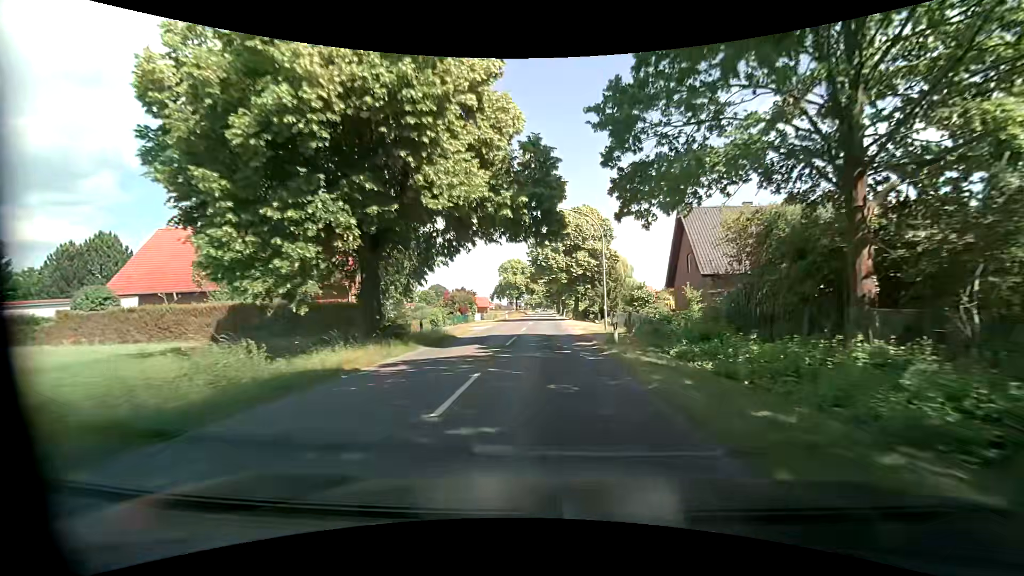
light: Day
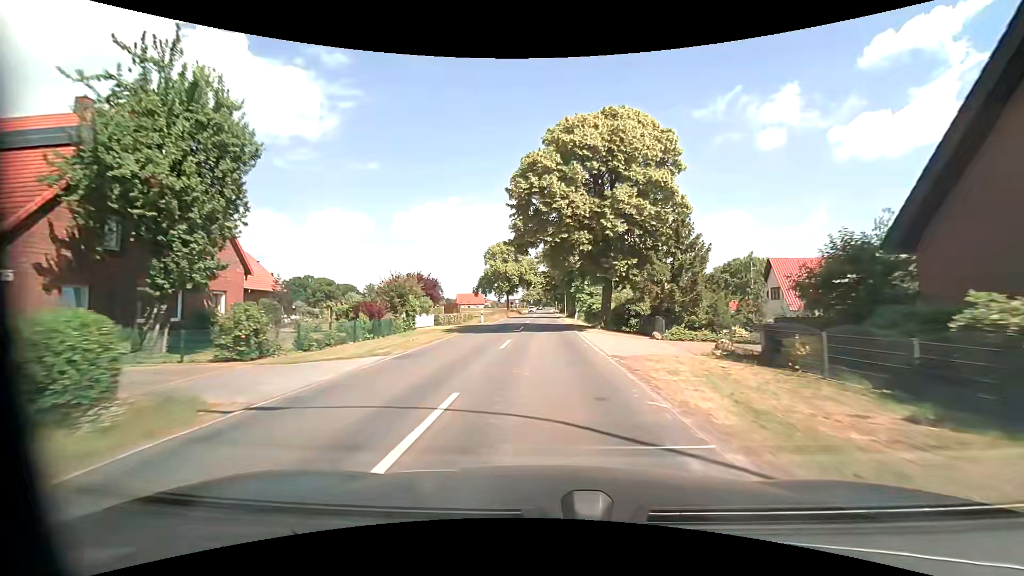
(-0.1, +27.0) m; -1°
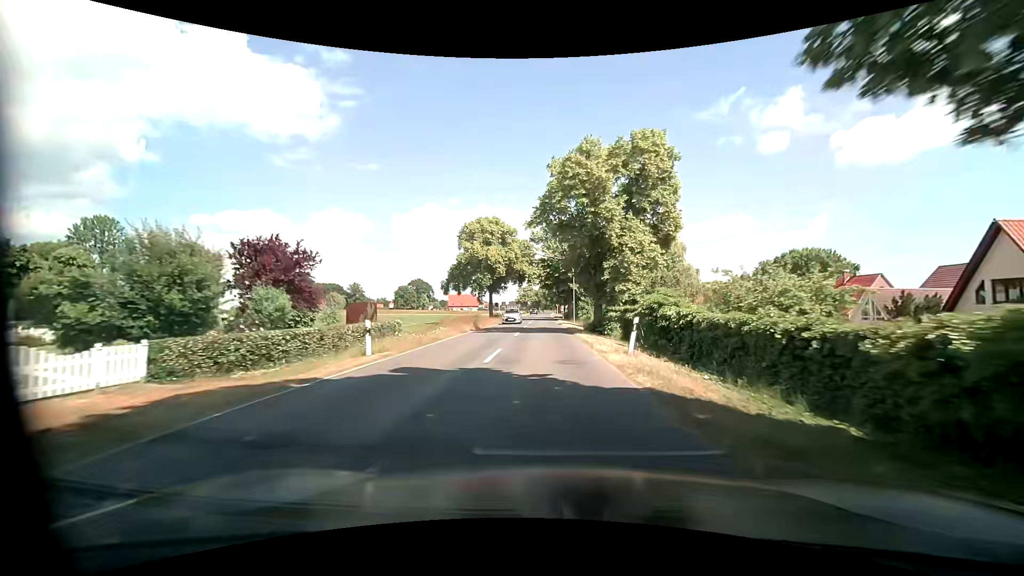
(+0.2, +27.4) m; 0°
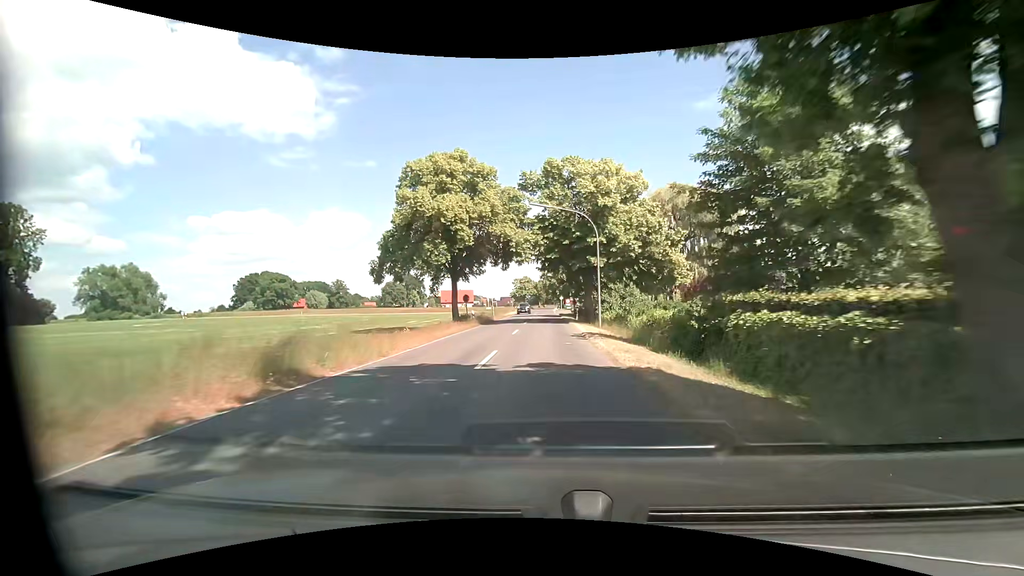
(+0.3, +25.8) m; +1°
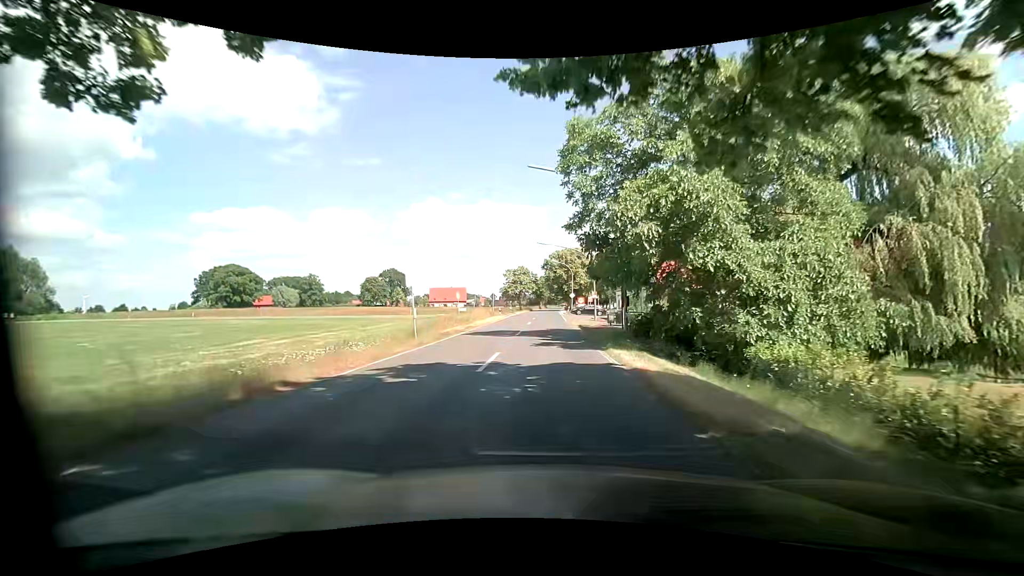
(-0.1, +36.2) m; -1°
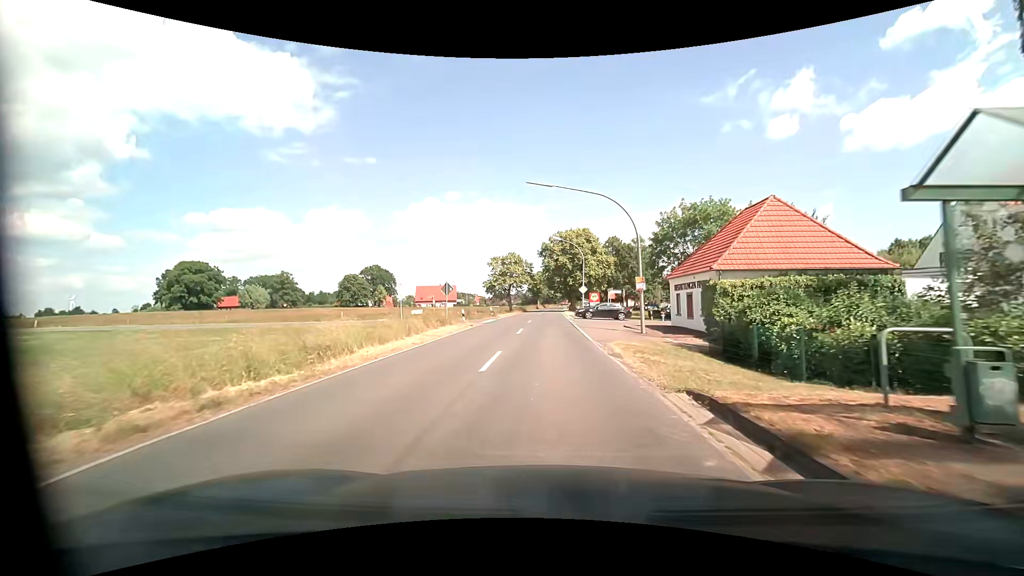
(+0.2, +24.3) m; +1°
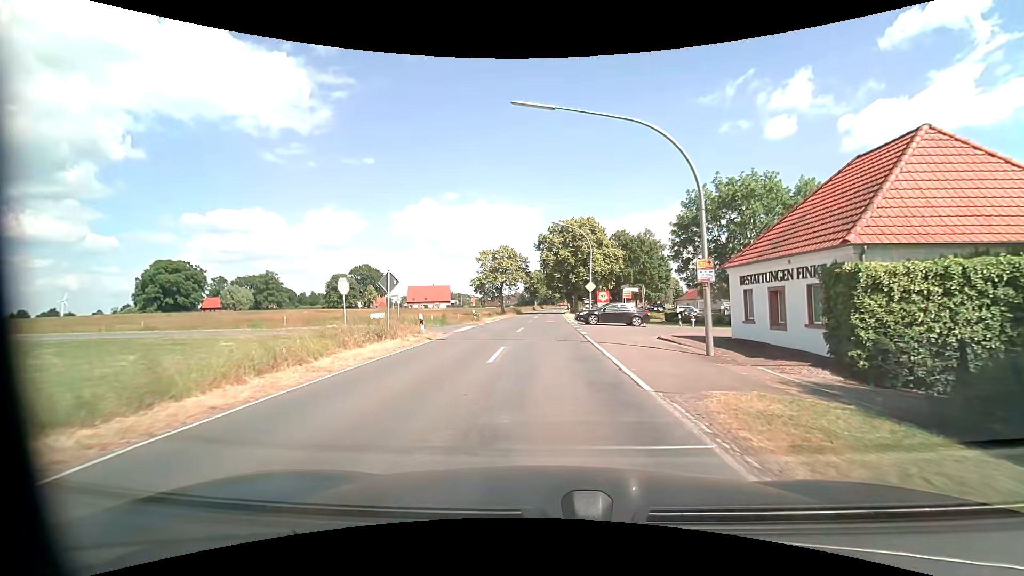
(-0.1, +10.2) m; -1°
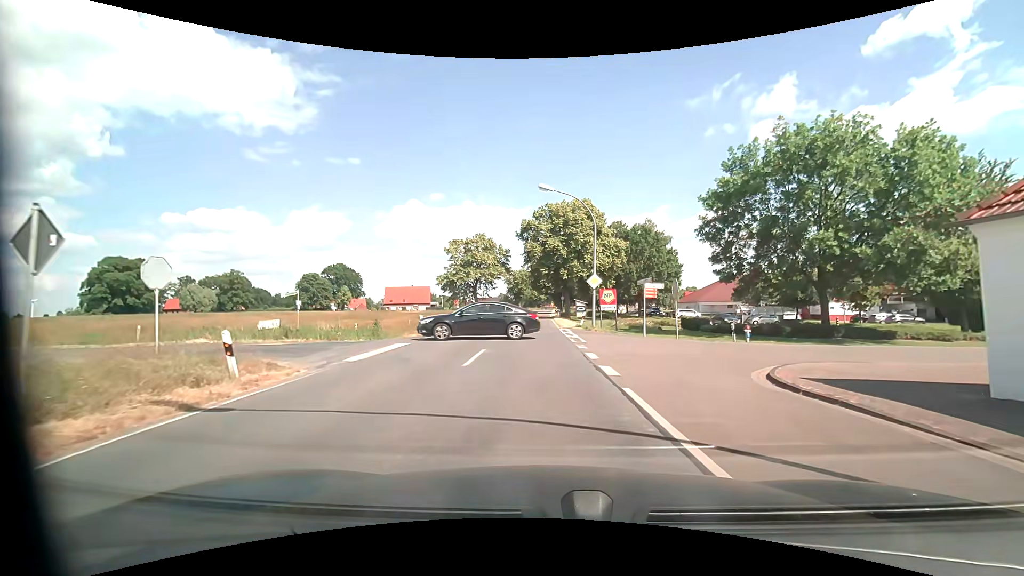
(+0.2, +12.4) m; +2°
(+1, +10) (+6, +18) (+15, +22) (+25, +25) (+34, +28) (+44, +30) (+54, +33) (+63, +35) (+73, +38) (+83, +40) m
